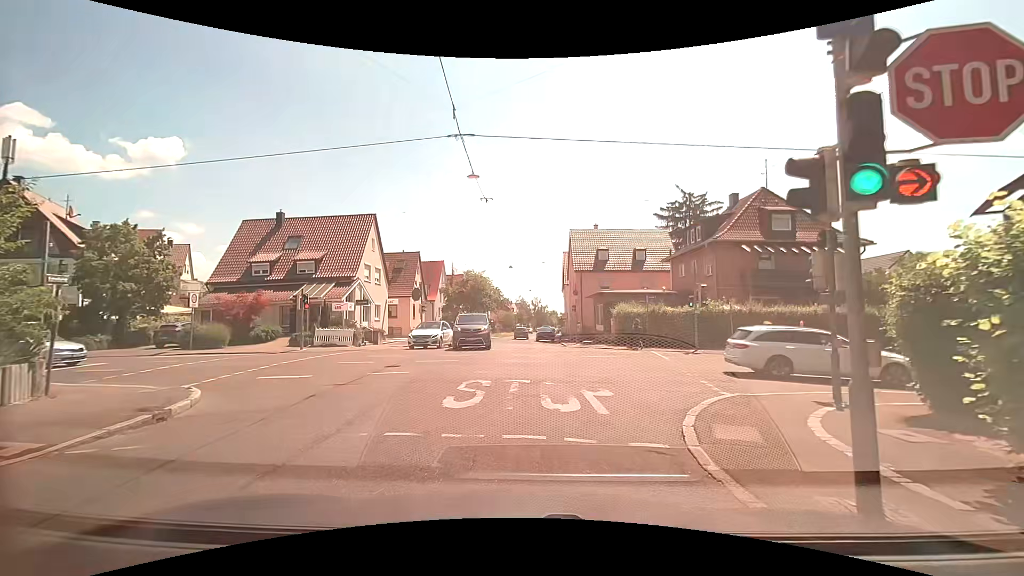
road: residential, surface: asphalt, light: Day
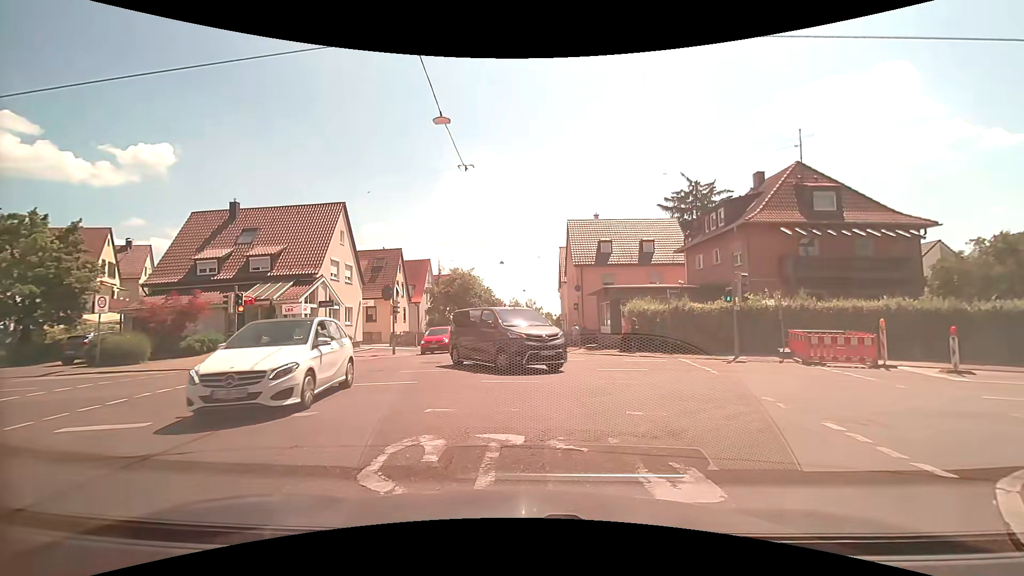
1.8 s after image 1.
(+0.1, +5.6) m; +2°
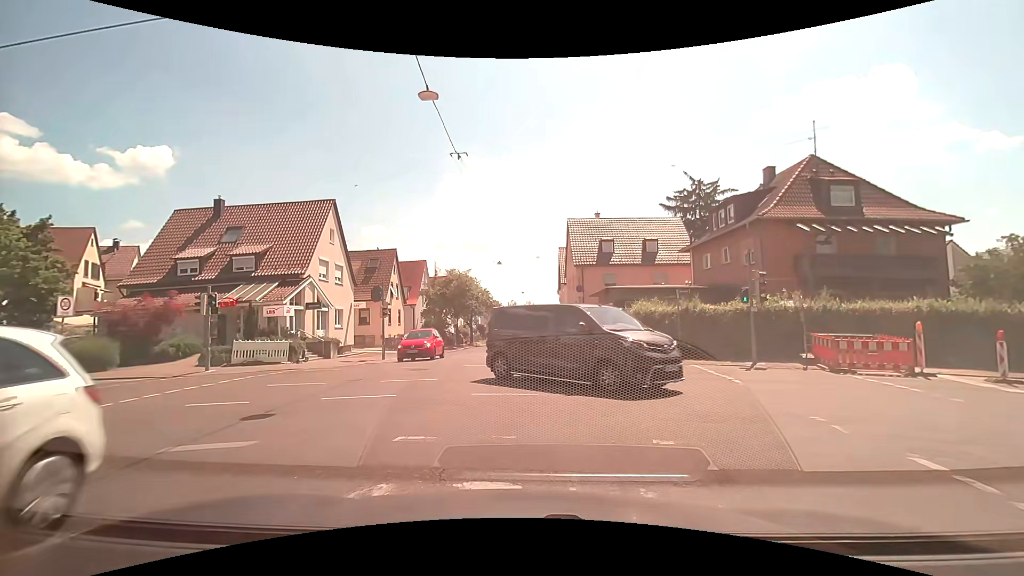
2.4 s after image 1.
(0.0, +1.7) m; -2°
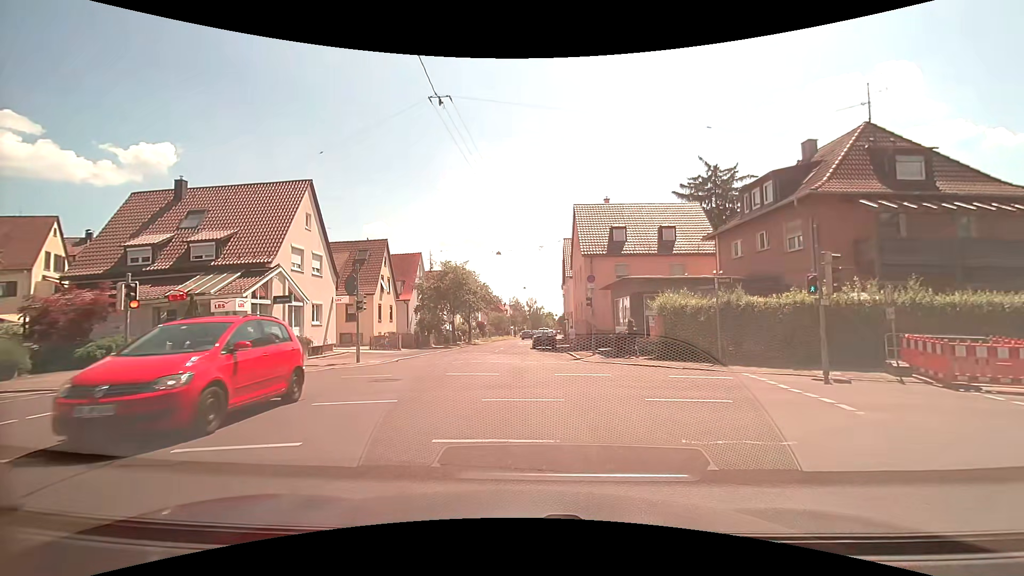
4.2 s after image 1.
(+0.1, +4.2) m; +2°
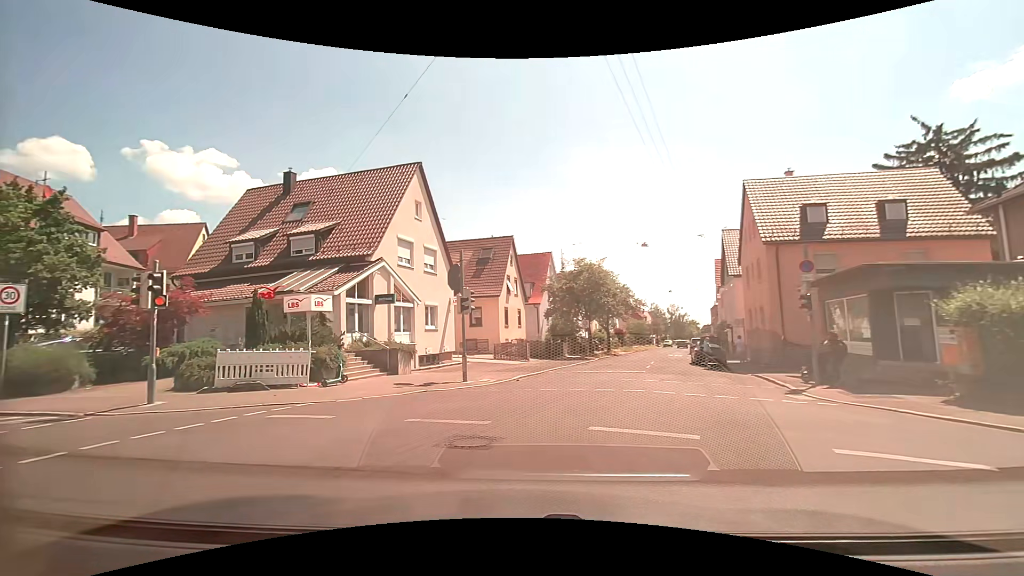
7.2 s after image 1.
(-0.7, +6.8) m; -16°
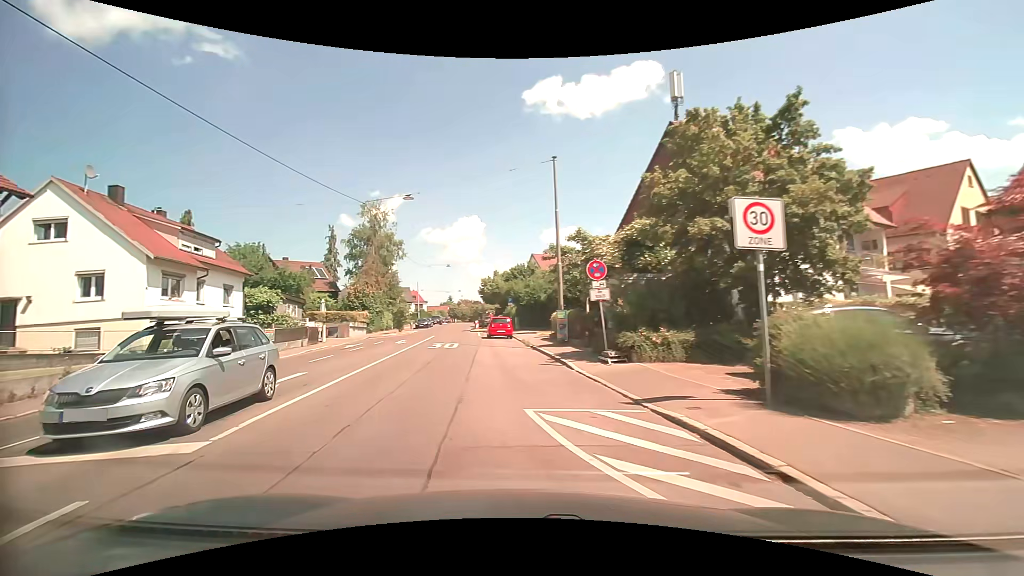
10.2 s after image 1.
(-7.0, +9.6) m; -70°
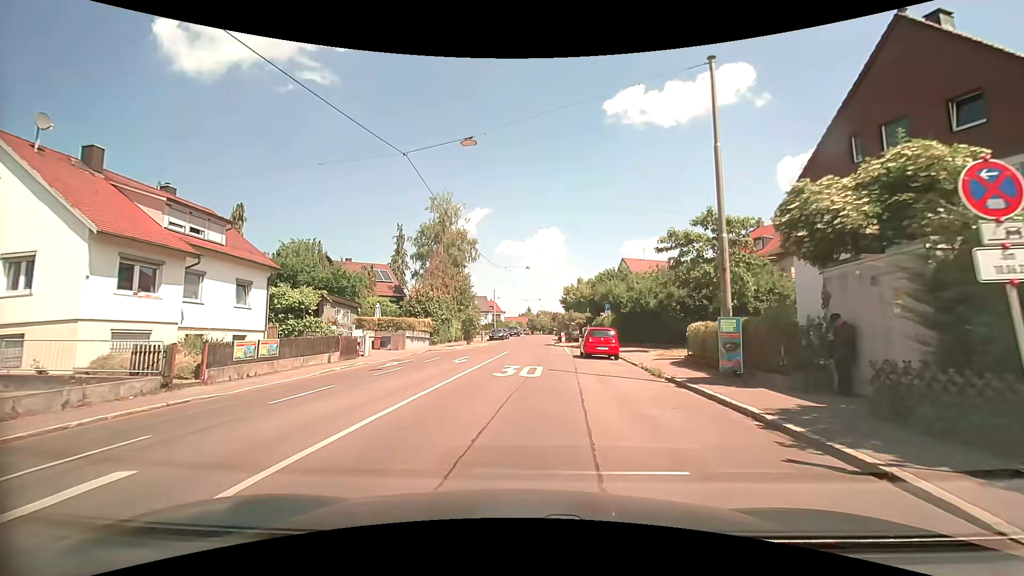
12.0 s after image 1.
(-1.4, +9.7) m; -10°
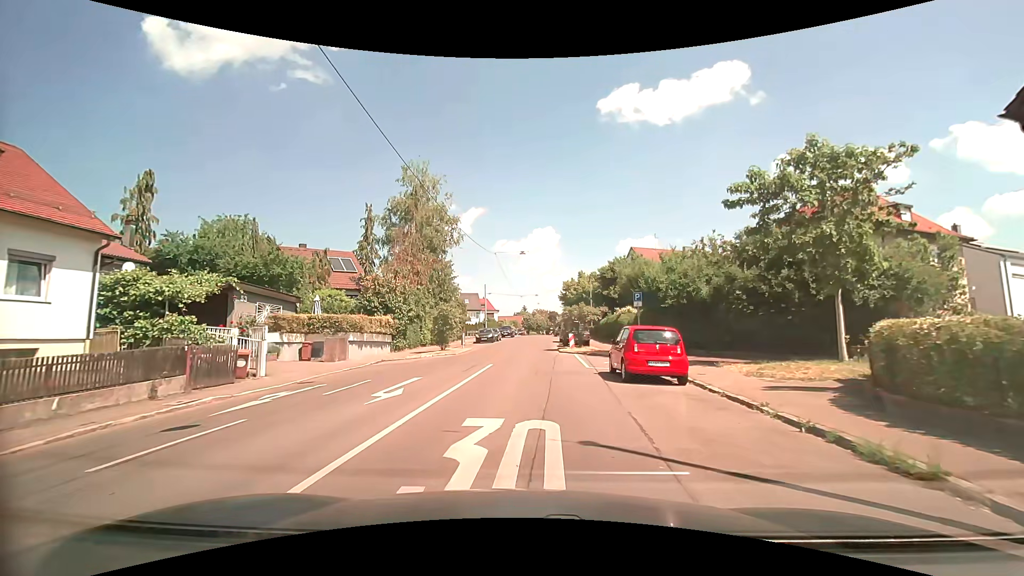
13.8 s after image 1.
(+0.1, +10.6) m; 0°
(0, +10) (0, +20) (+1, +30) (+1, +40) (+1, +50) (+2, +60) (+3, +70) (+3, +80) (+4, +90) (+4, +100) m
